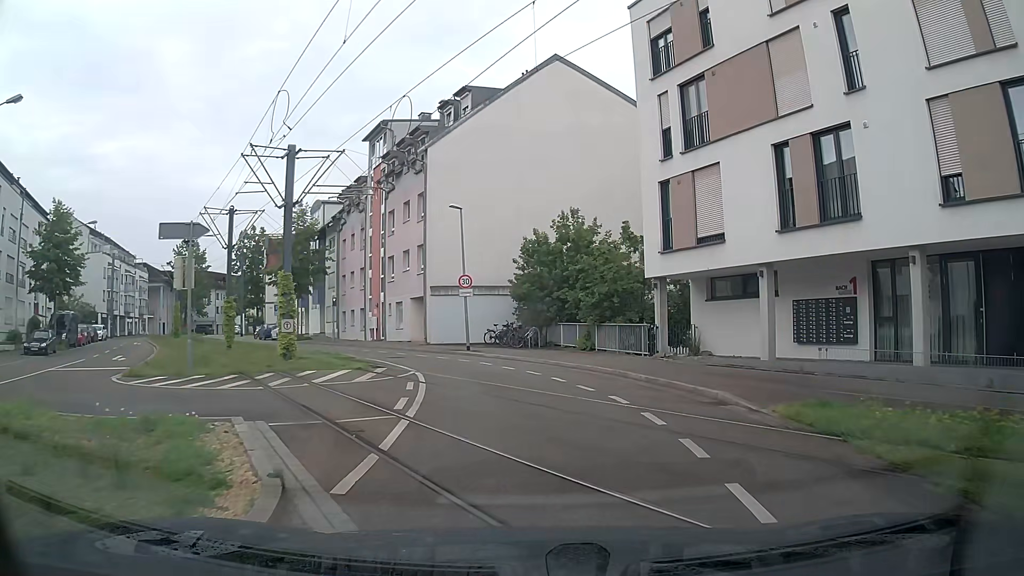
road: tertiary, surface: asphalt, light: Day
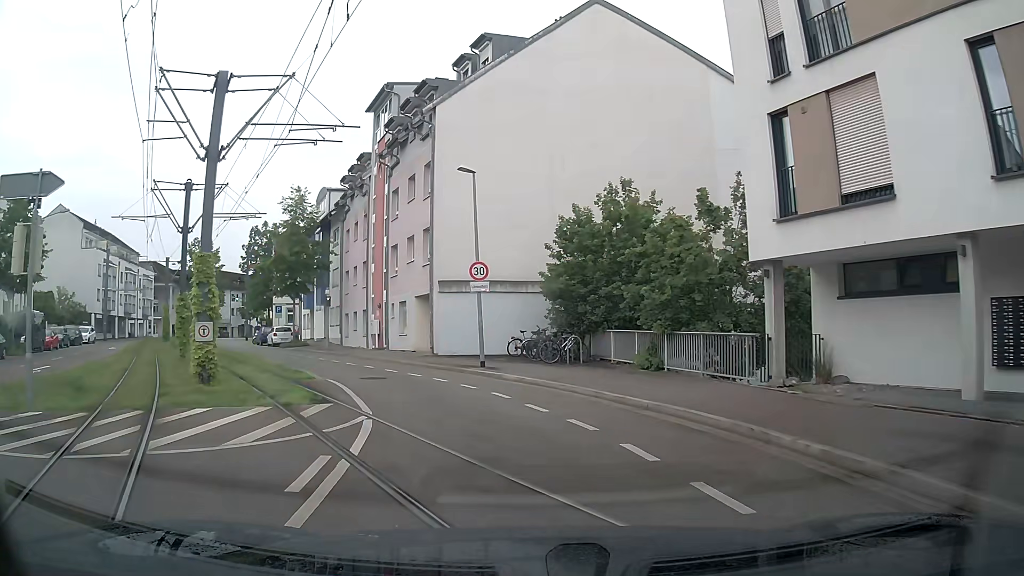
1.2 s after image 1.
(-0.2, +7.9) m; -3°
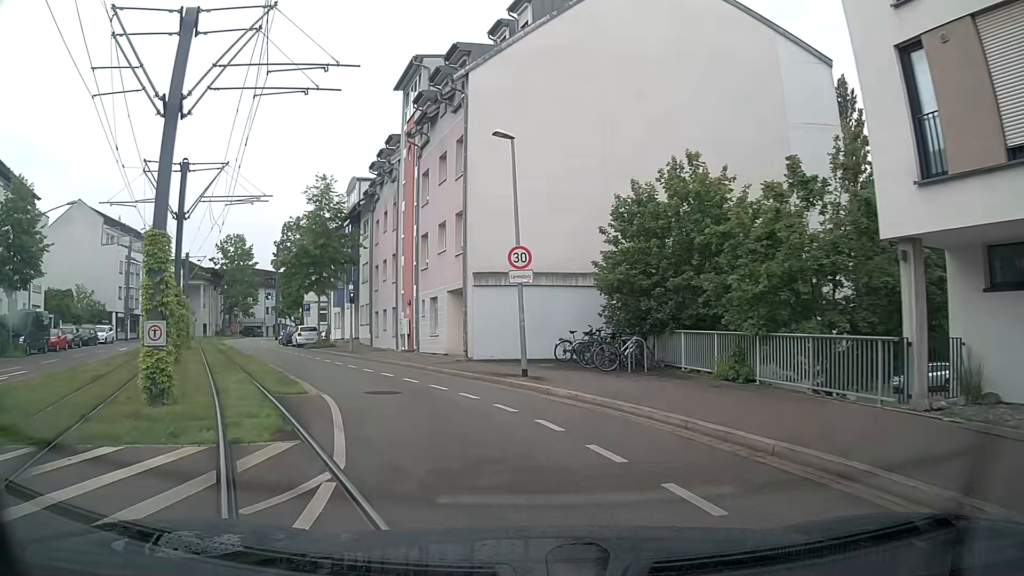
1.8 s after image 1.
(-0.1, +3.9) m; -4°
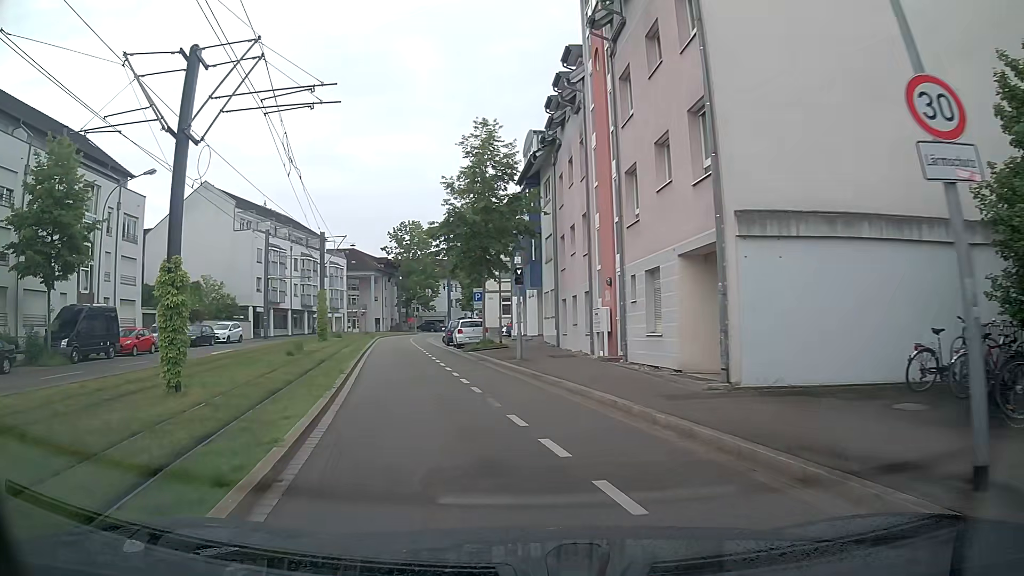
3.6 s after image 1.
(-1.6, +11.4) m; -17°
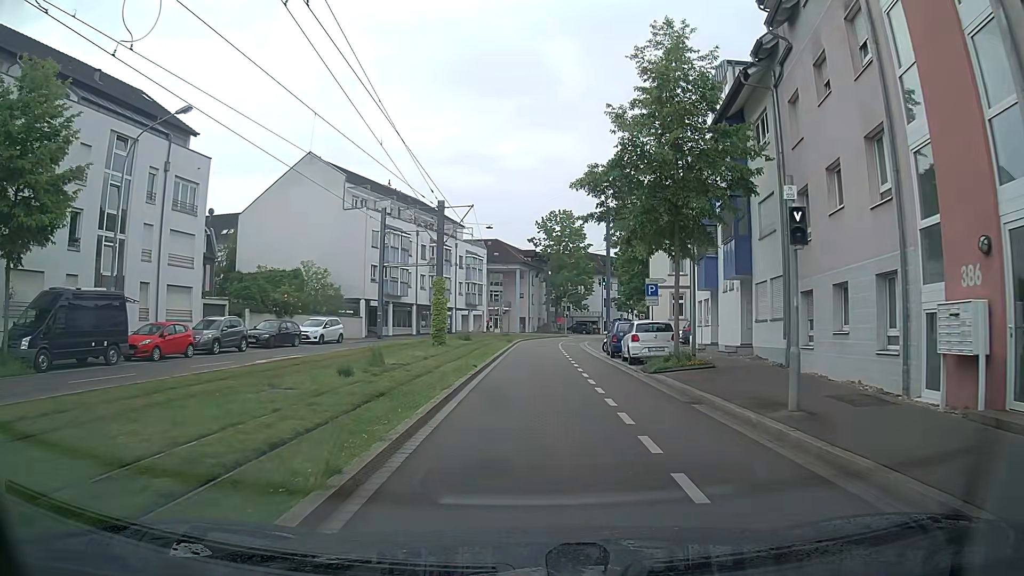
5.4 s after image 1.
(-1.4, +11.6) m; -12°
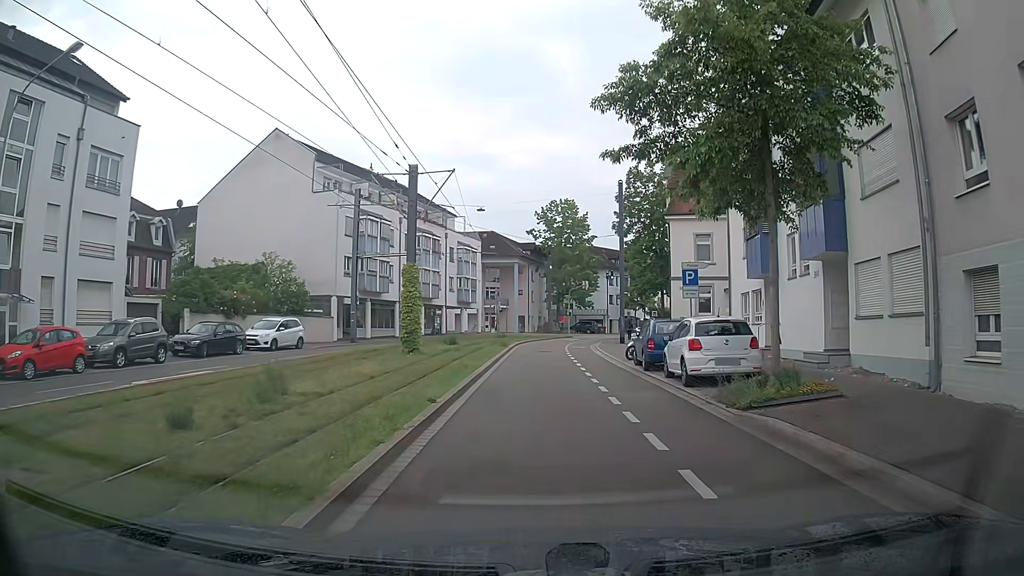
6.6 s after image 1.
(+0.1, +7.9) m; +1°
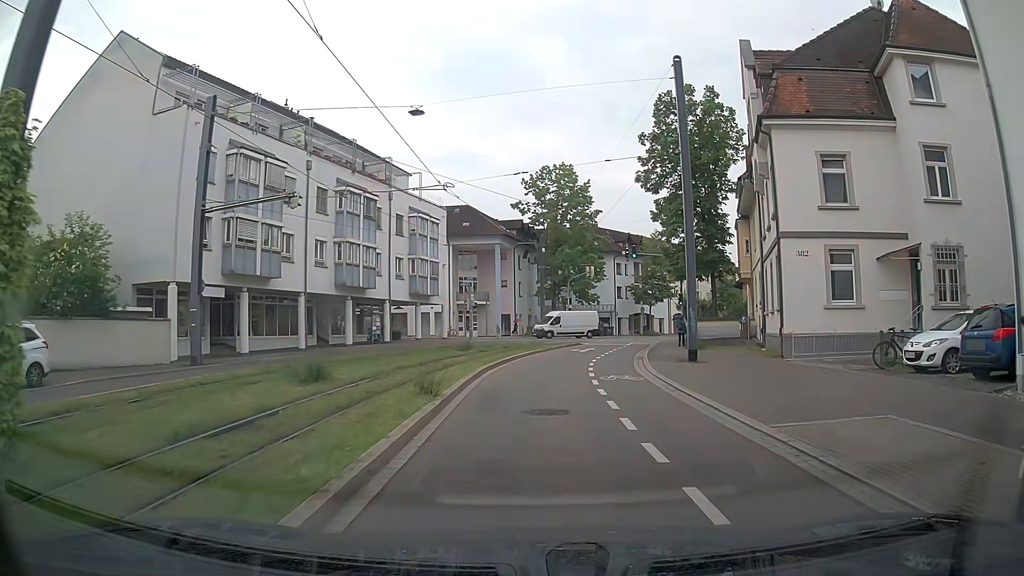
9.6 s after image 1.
(+0.2, +20.9) m; 0°
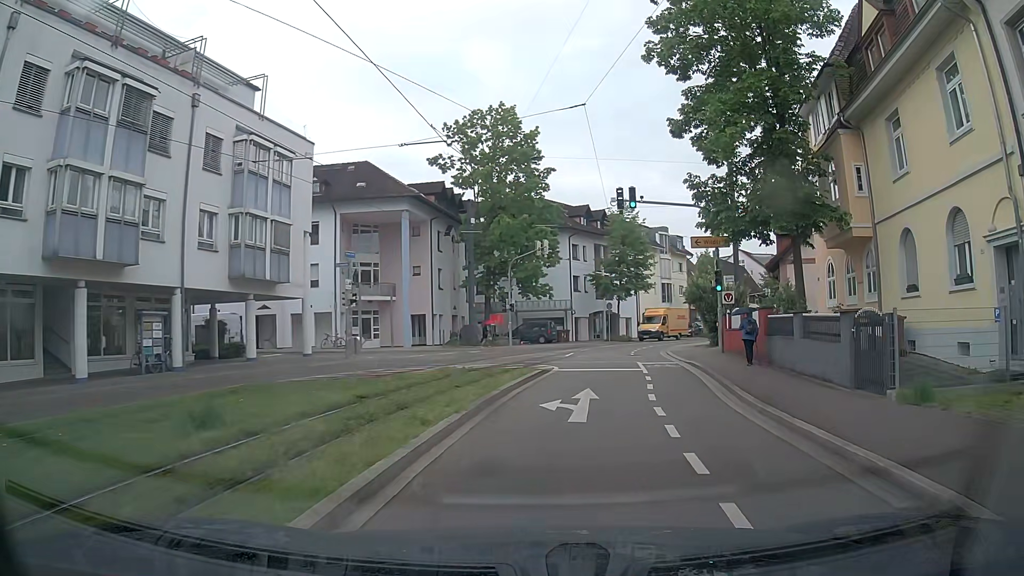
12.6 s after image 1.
(+0.7, +20.7) m; +6°
(+1, +10) (+2, +20) (+3, +30) (+5, +40) (+9, +49) (+14, +57) (+20, +65) (+26, +73) (+33, +80) (+40, +88) m
